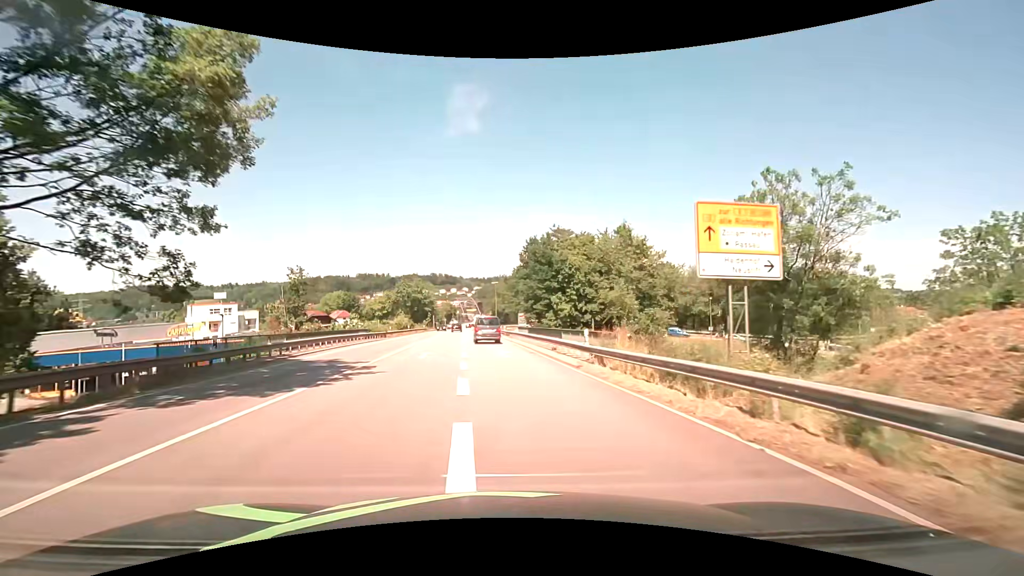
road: primary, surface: asphalt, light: Day
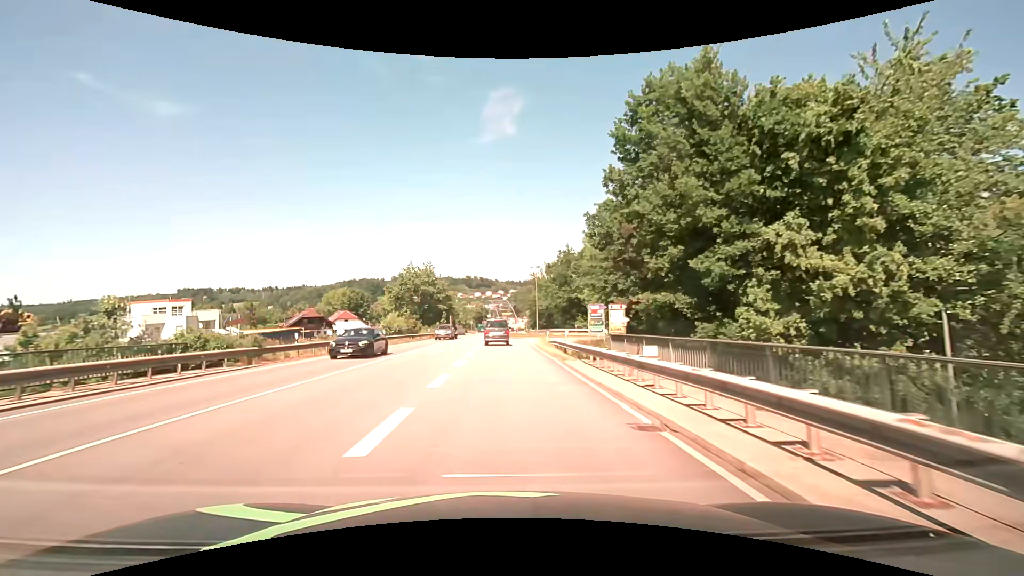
(-1.2, +34.5) m; -4°
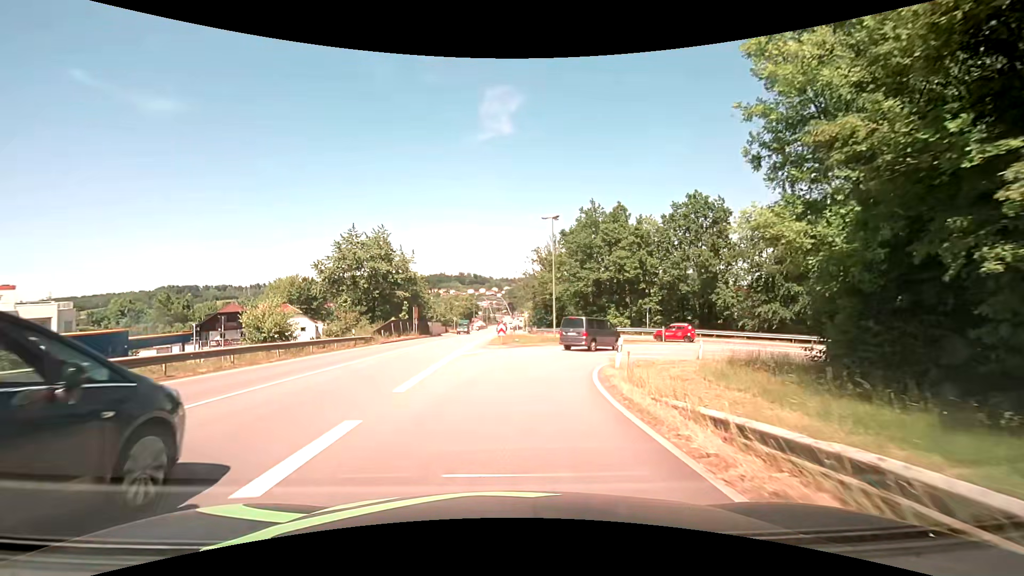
(0.0, +30.9) m; 0°
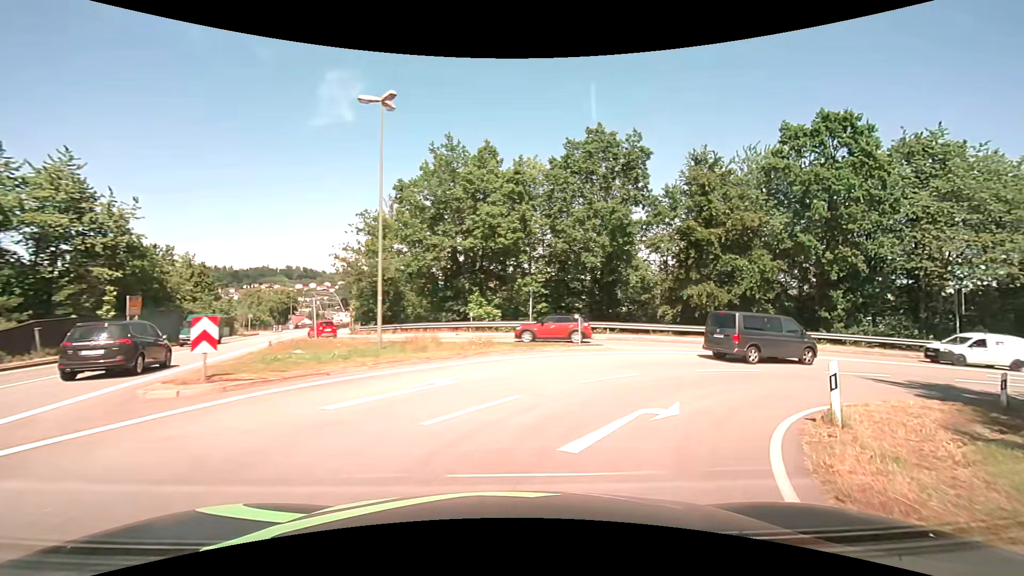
(+2.0, +19.5) m; +19°
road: primary_link
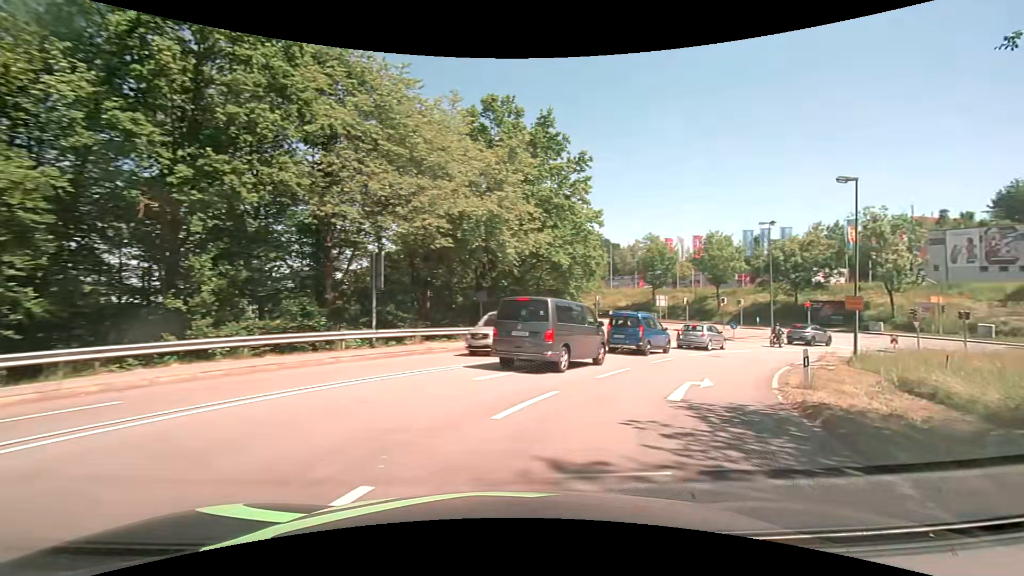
(+9.7, +17.3) m; +63°
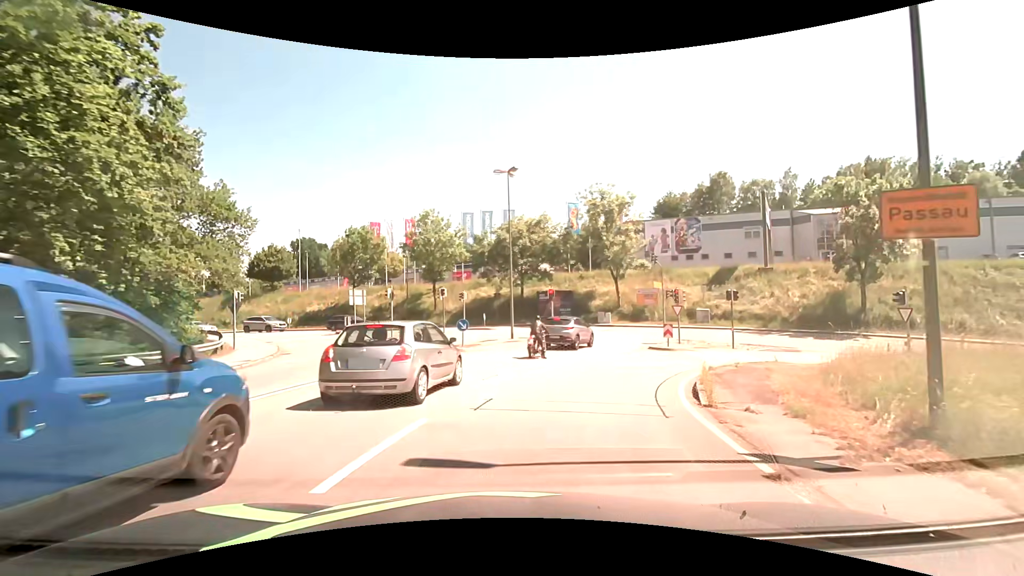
(+6.7, +18.7) m; +32°
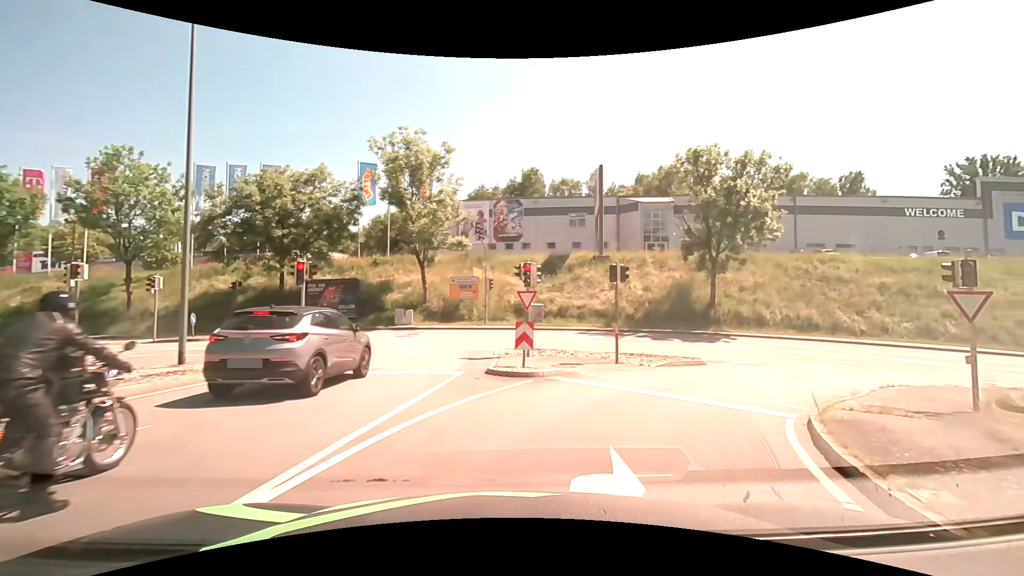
(+2.3, +14.5) m; +21°
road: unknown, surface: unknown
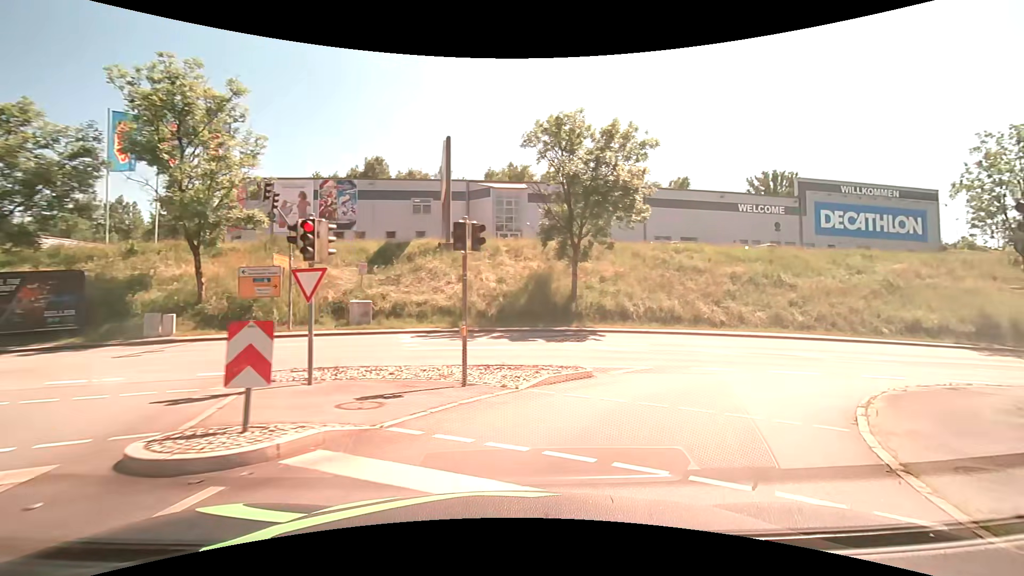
(+1.1, +7.2) m; +17°
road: primary_link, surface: asphalt
